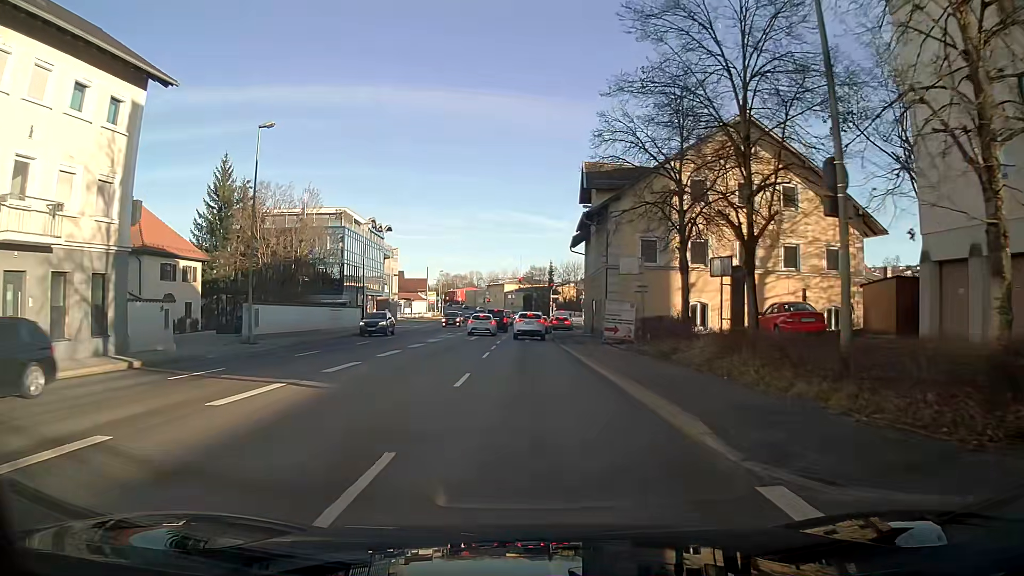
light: Day
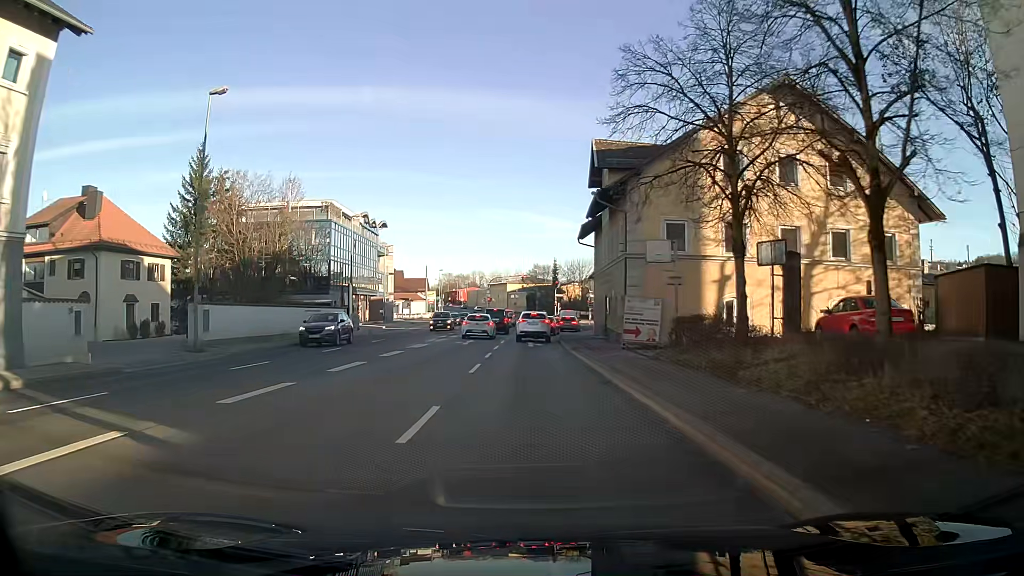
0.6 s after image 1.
(0.0, +5.5) m; 0°
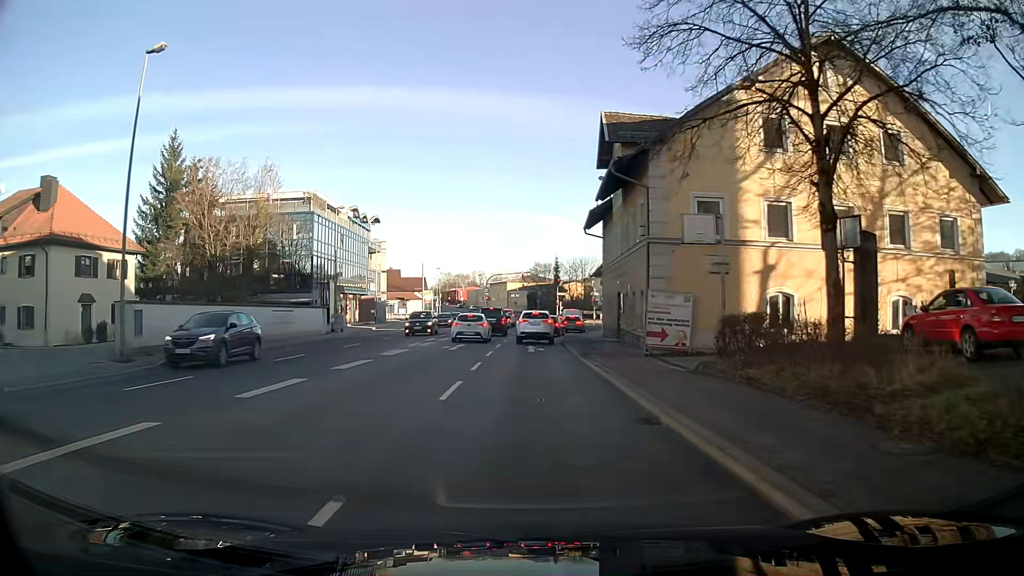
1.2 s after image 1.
(0.0, +5.1) m; 0°
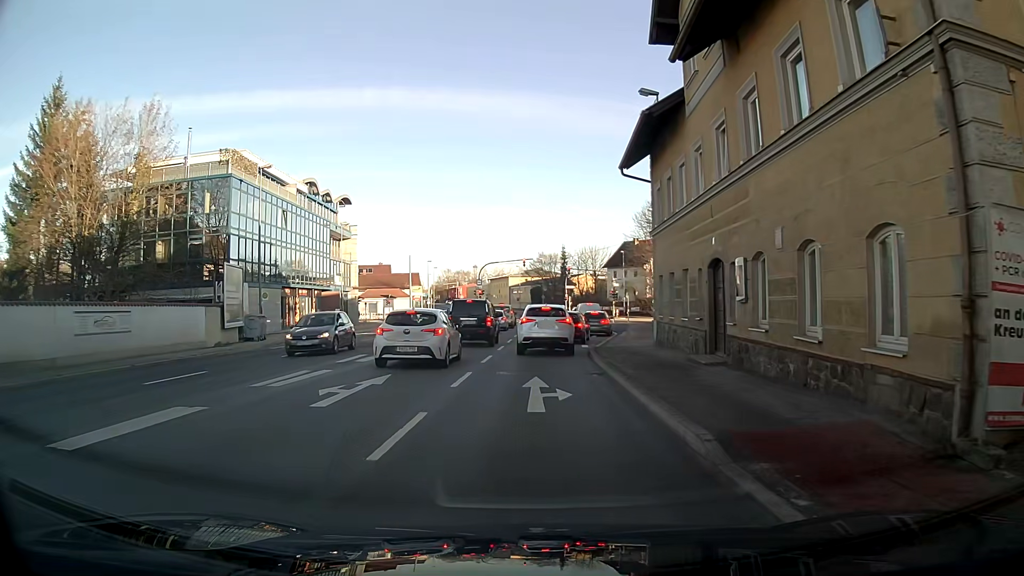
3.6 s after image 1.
(-0.1, +16.4) m; -1°
